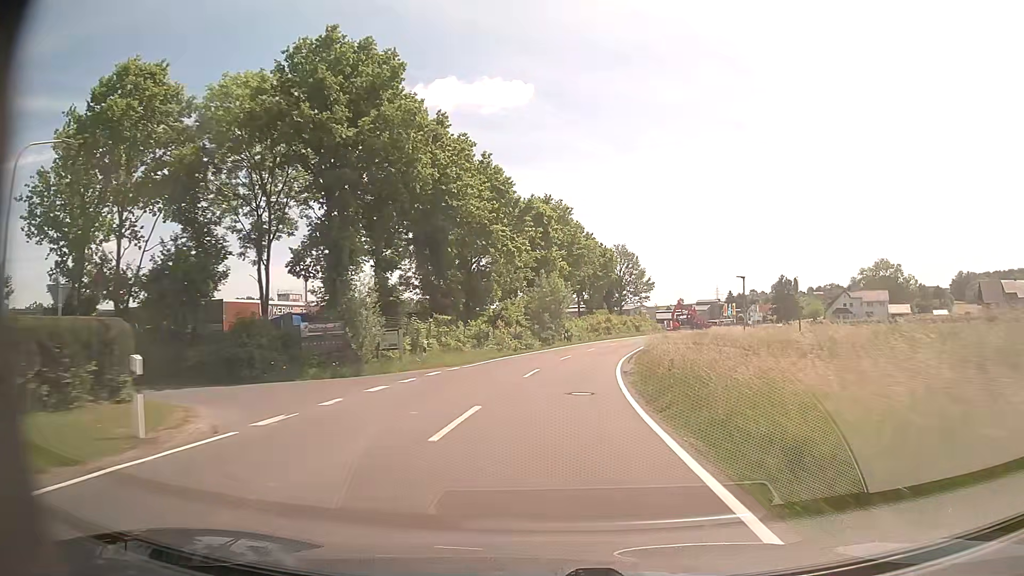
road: tertiary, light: Day
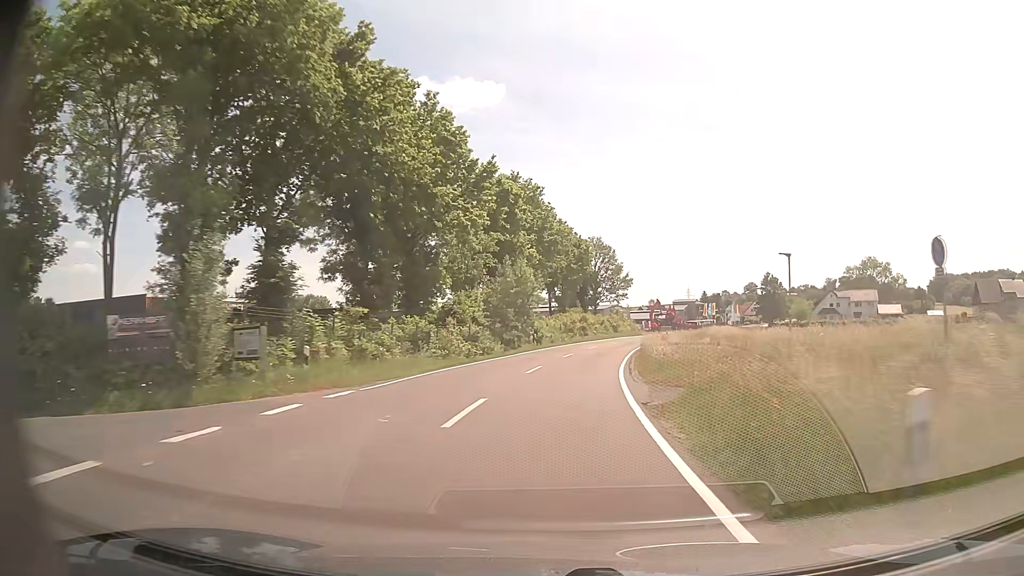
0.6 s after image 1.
(+0.2, +11.1) m; +3°
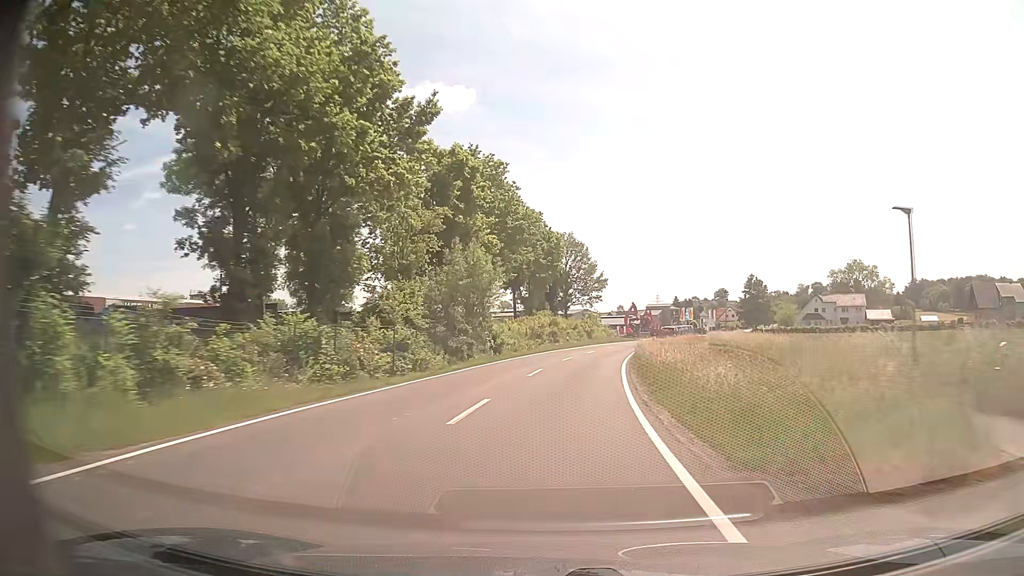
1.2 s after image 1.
(+0.2, +11.1) m; +3°
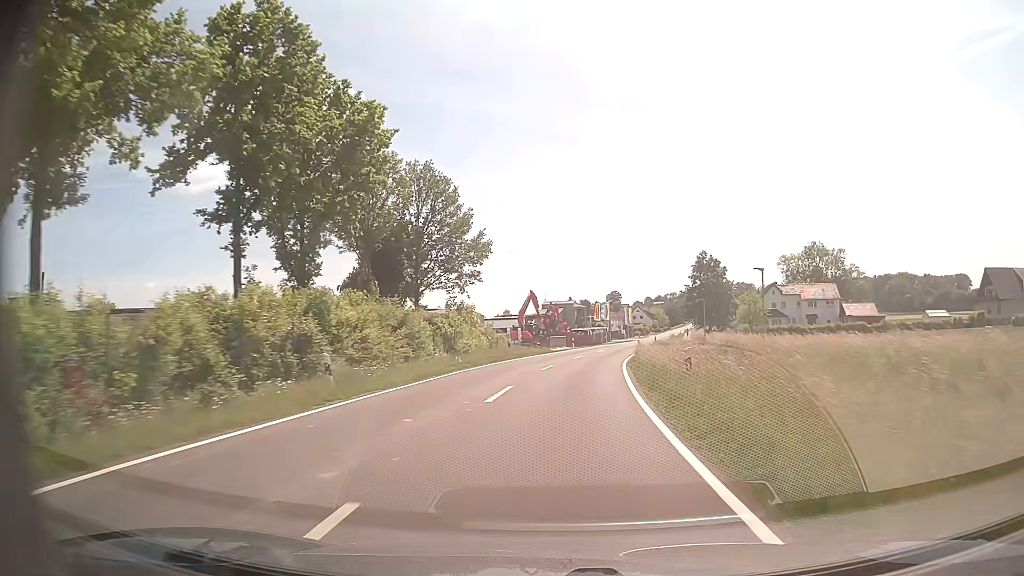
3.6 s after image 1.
(+3.8, +44.6) m; +10°
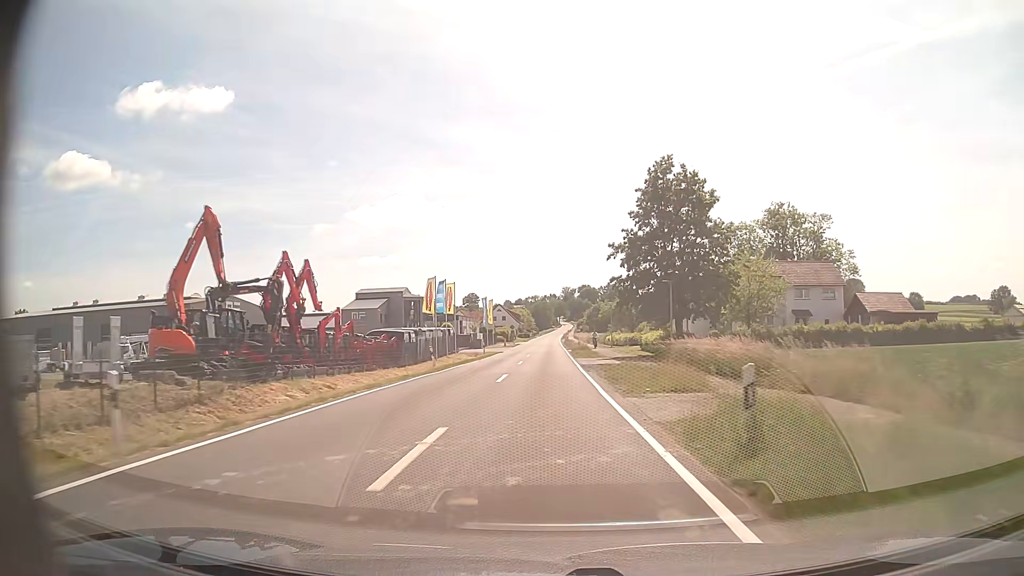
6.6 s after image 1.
(+5.7, +54.8) m; +12°
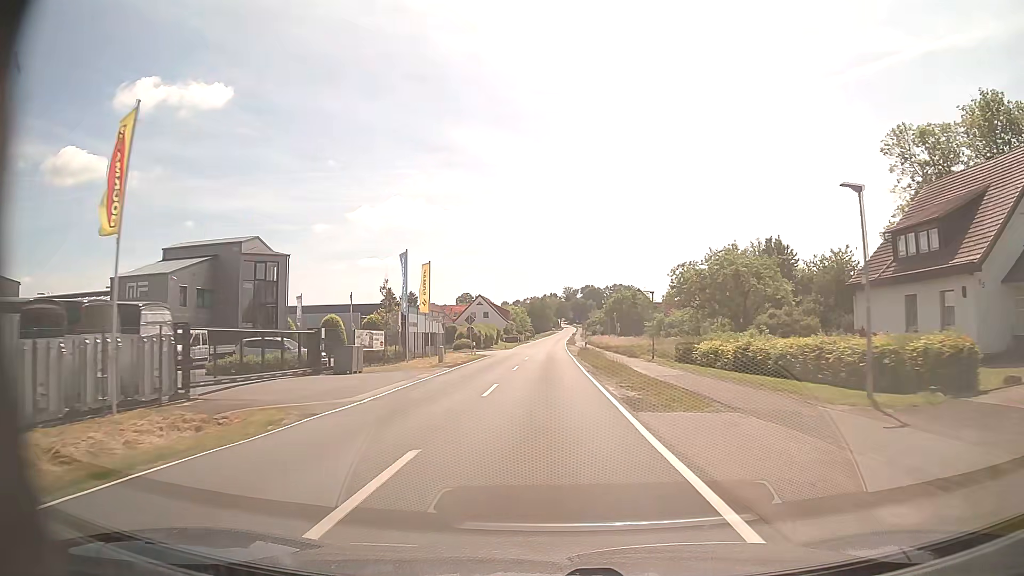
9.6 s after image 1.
(+0.2, +54.1) m; 0°
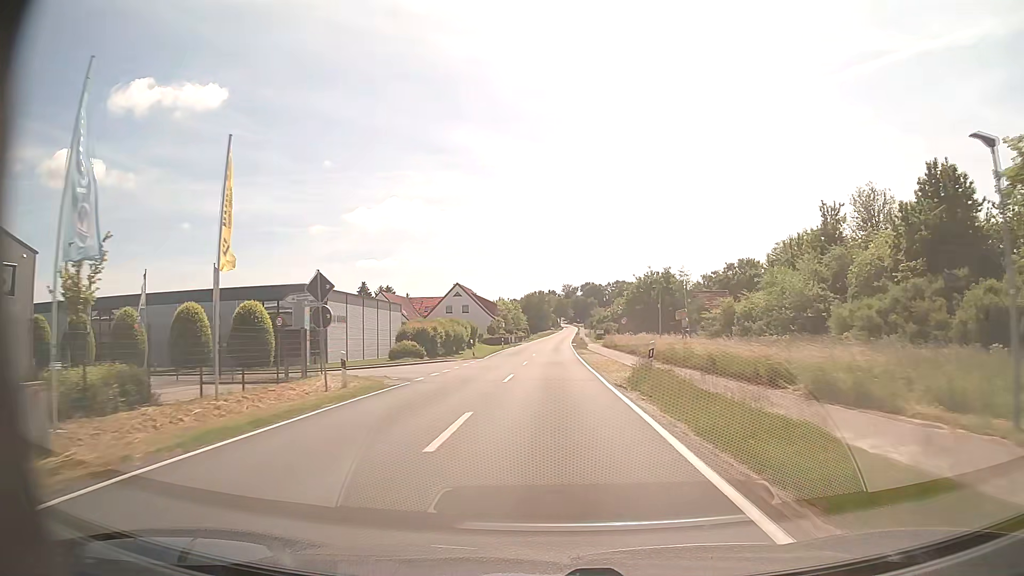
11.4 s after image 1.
(+0.2, +32.5) m; 0°
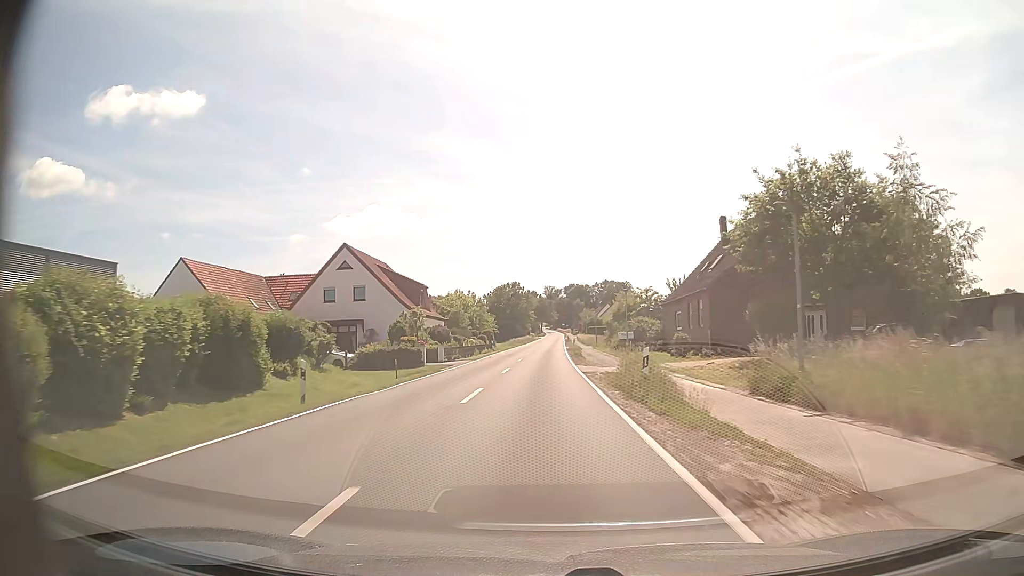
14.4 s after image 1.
(+0.7, +53.8) m; +2°
